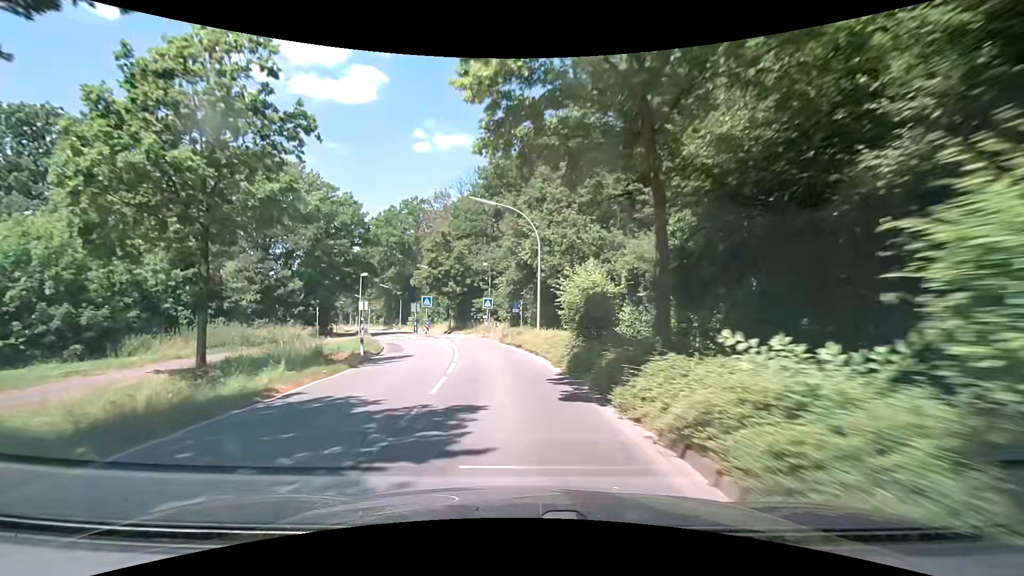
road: secondary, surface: asphalt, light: Day
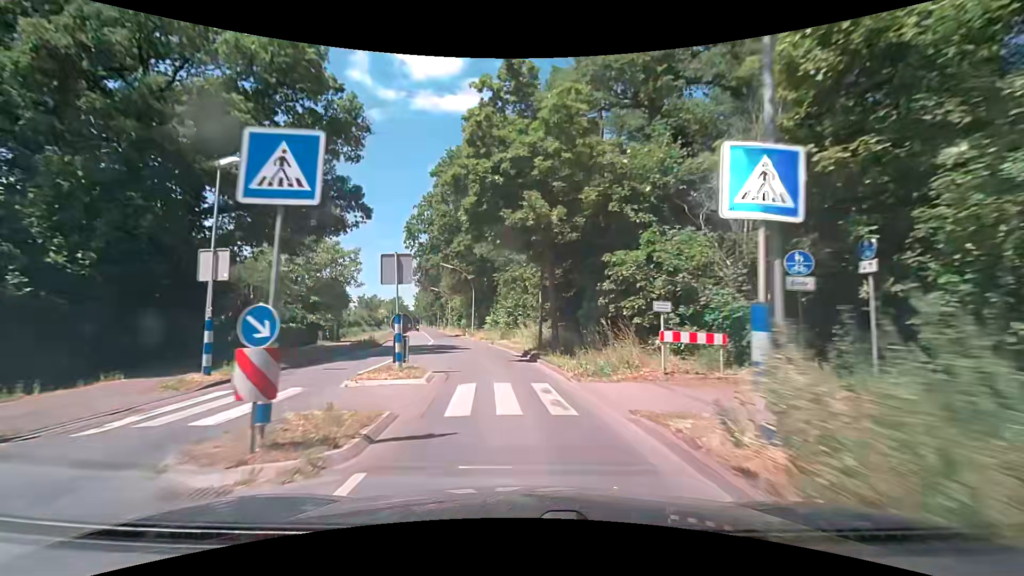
(-3.6, +37.3) m; -13°
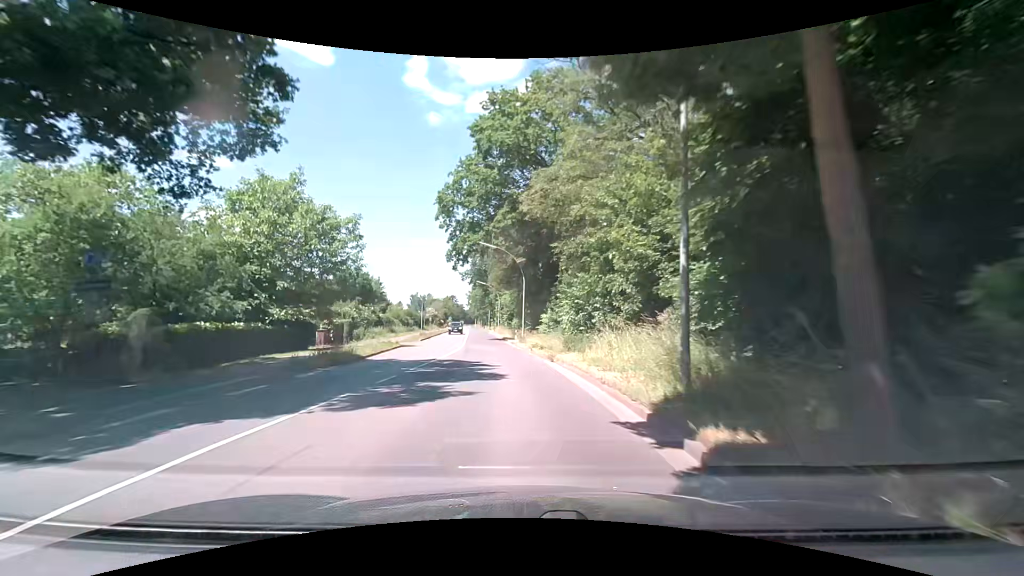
(-0.7, +14.6) m; -6°
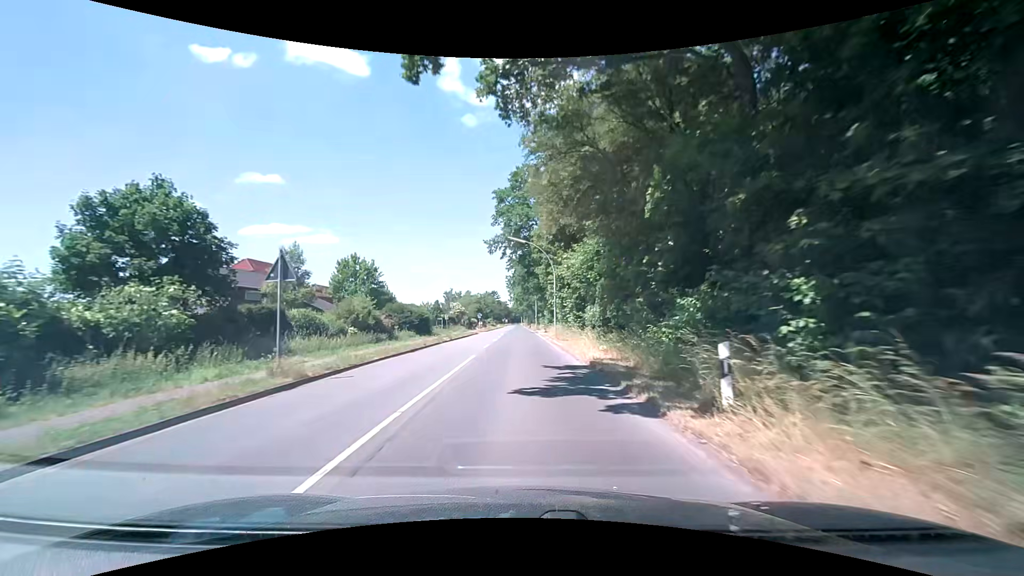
(-2.6, +38.7) m; -5°
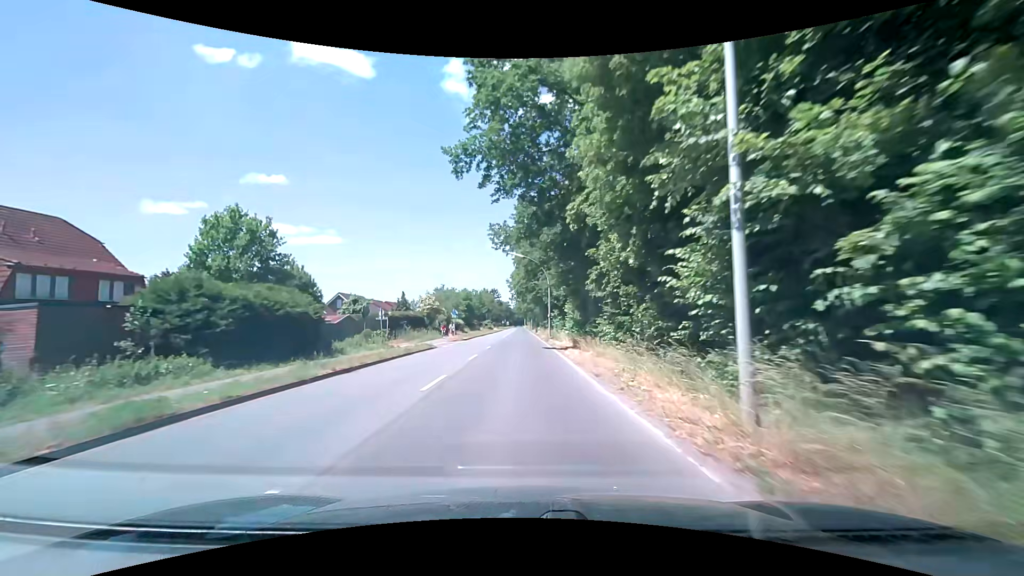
(-0.1, +33.8) m; -1°
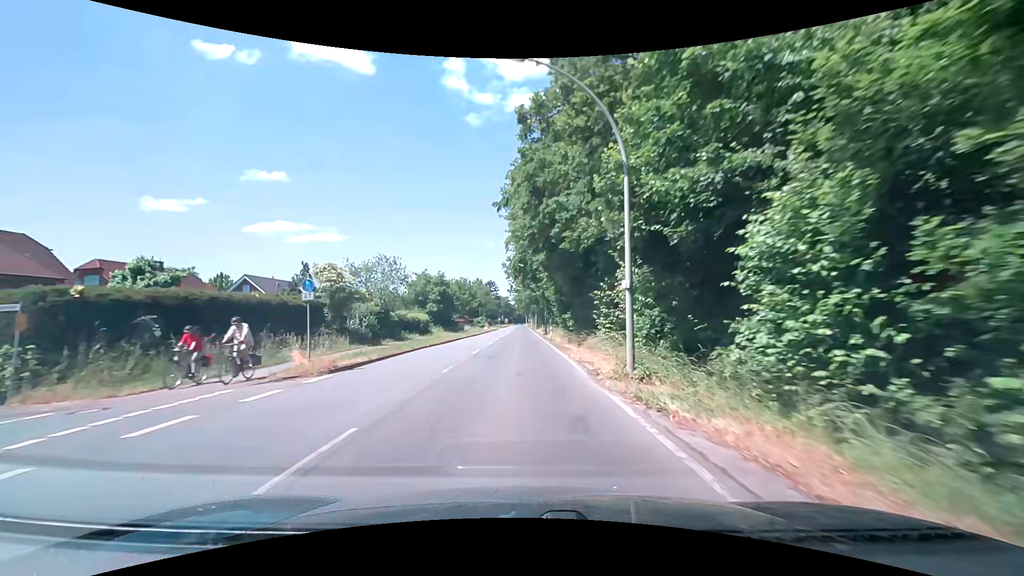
(0.0, +34.2) m; 0°
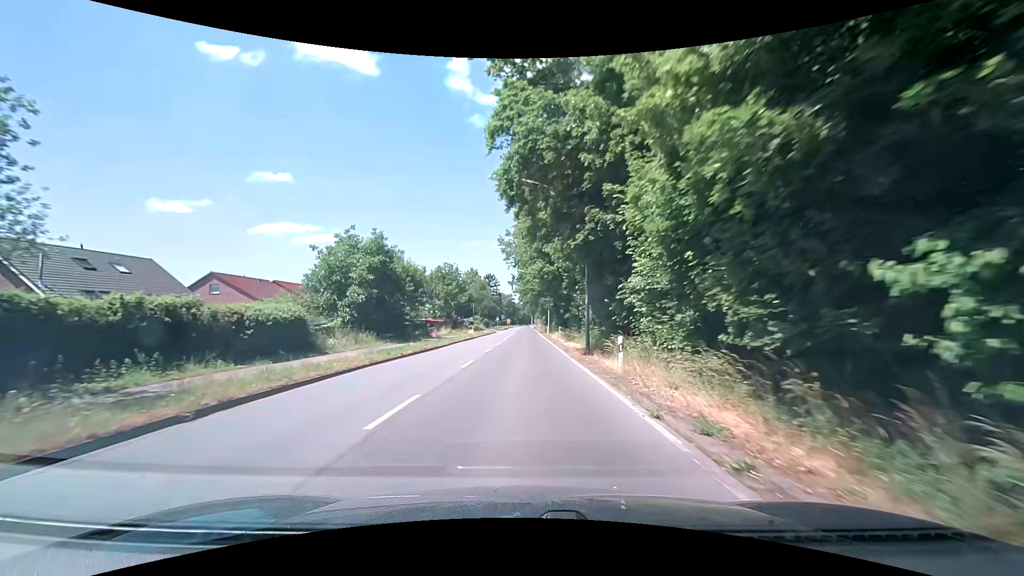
(-0.1, +33.3) m; -1°
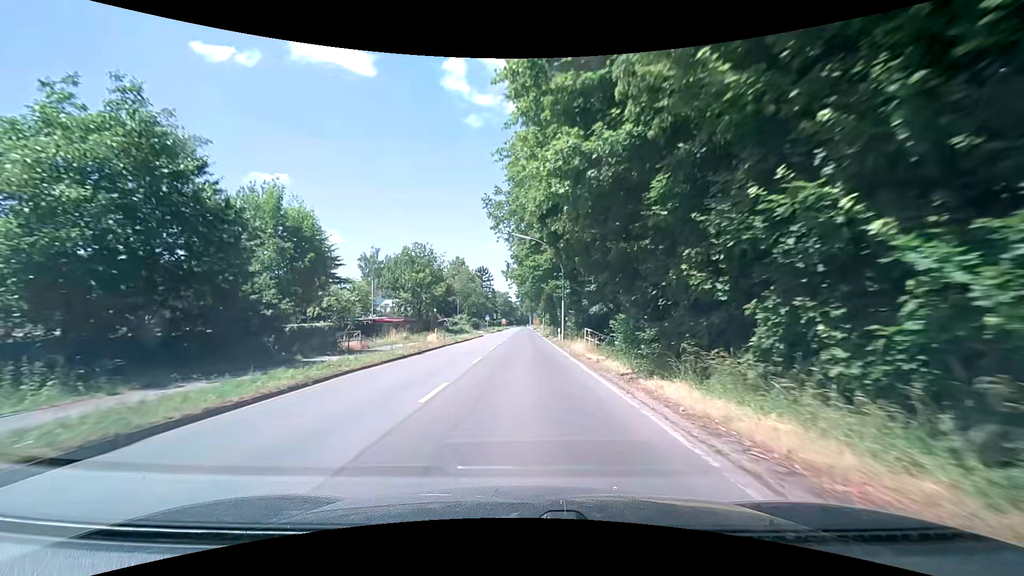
(-0.1, +24.8) m; 0°
(0, +10) (0, +20) (0, +30) (0, +40) (0, +50) (0, +60) (0, +70) (0, +80) (+1, +90) (+1, +100) m
